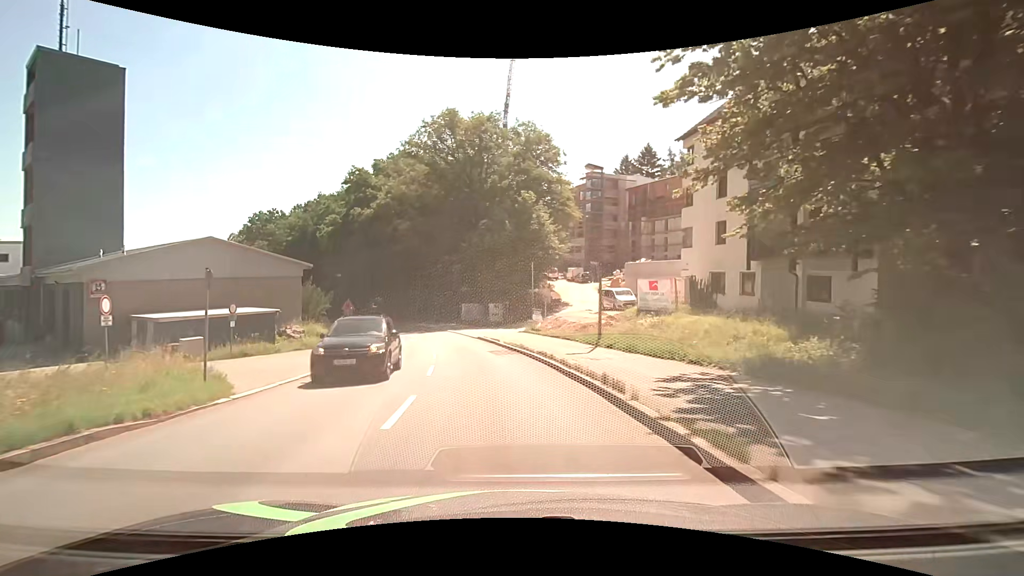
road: tertiary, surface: asphalt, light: Day
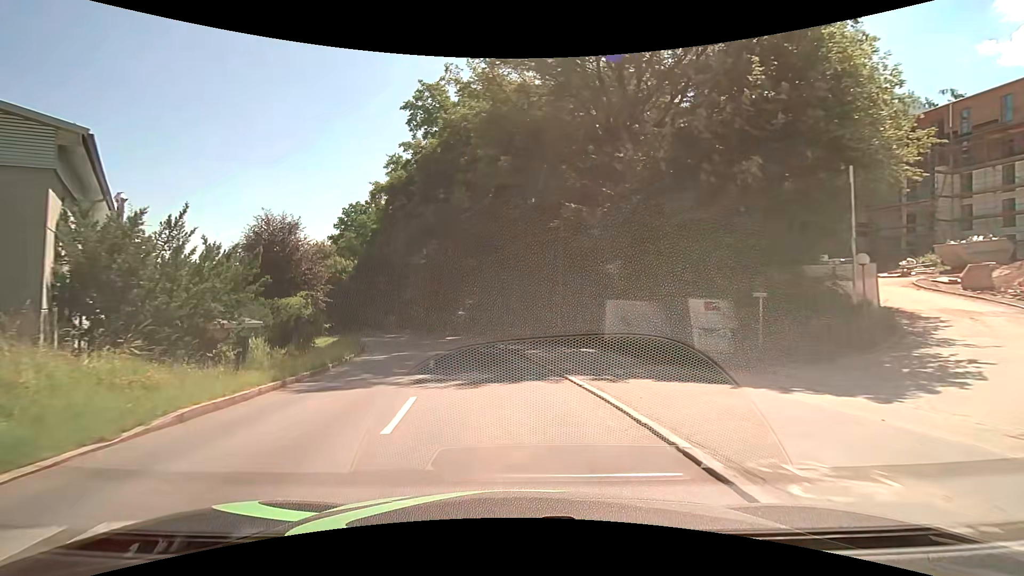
(-3.6, +30.6) m; -14°
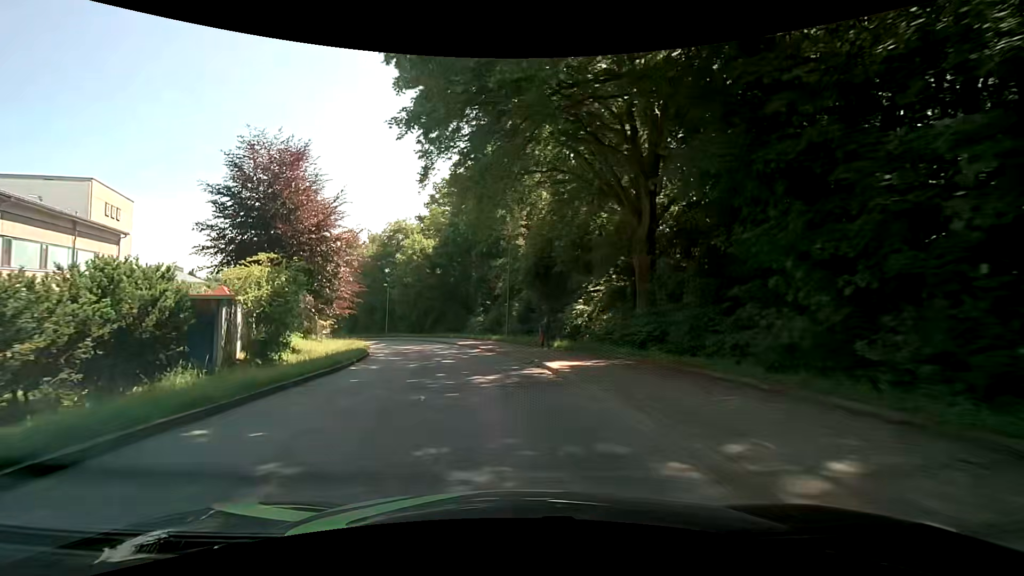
(-2.8, +25.4) m; -13°
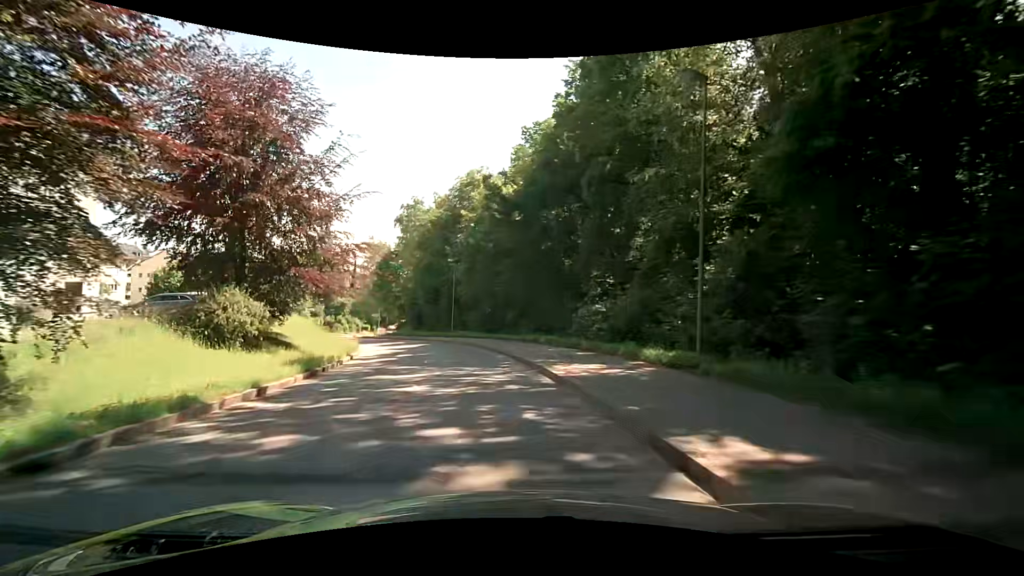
(-2.3, +25.8) m; -11°
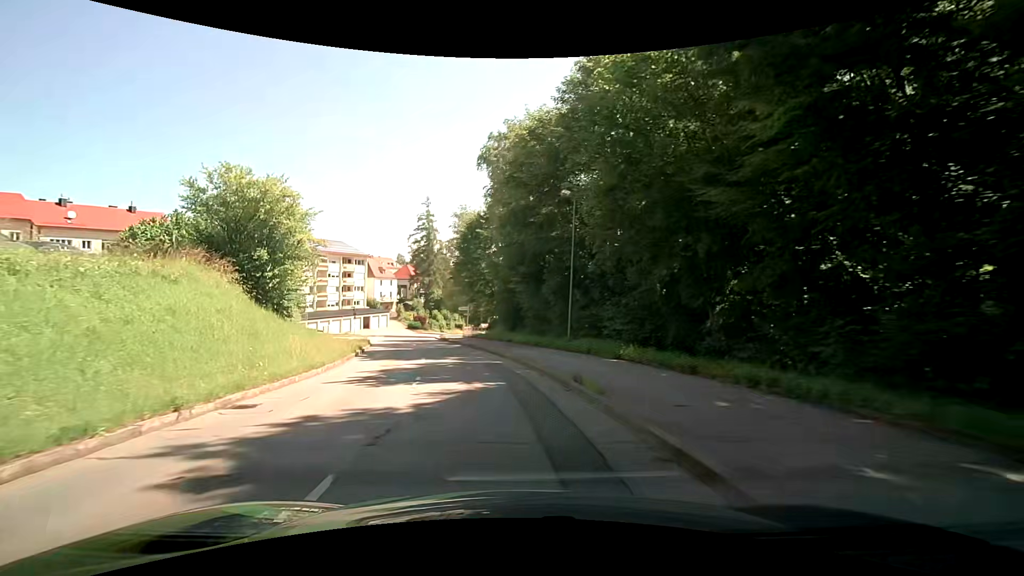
(-3.2, +26.3) m; -13°
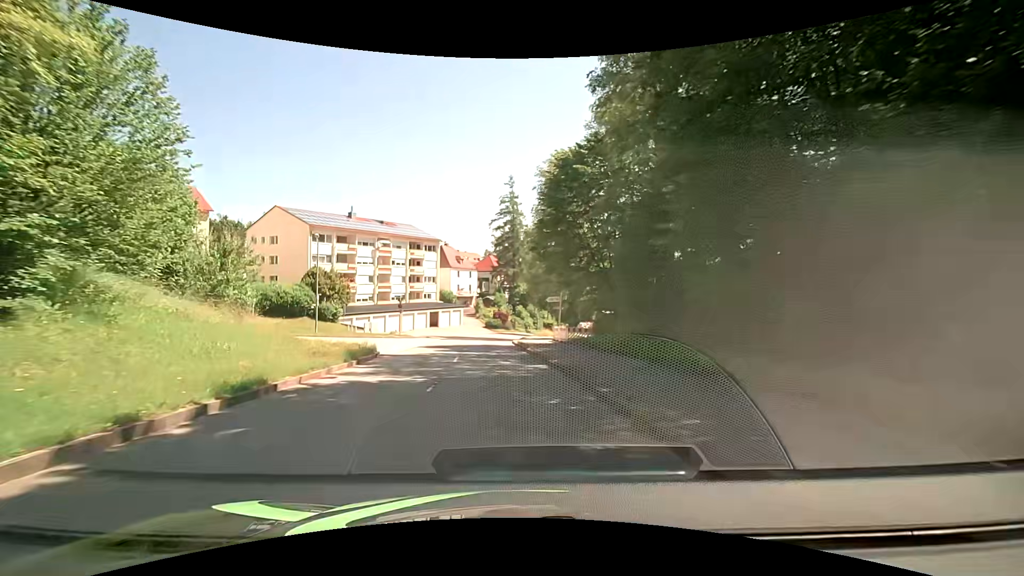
(-1.9, +20.1) m; -11°
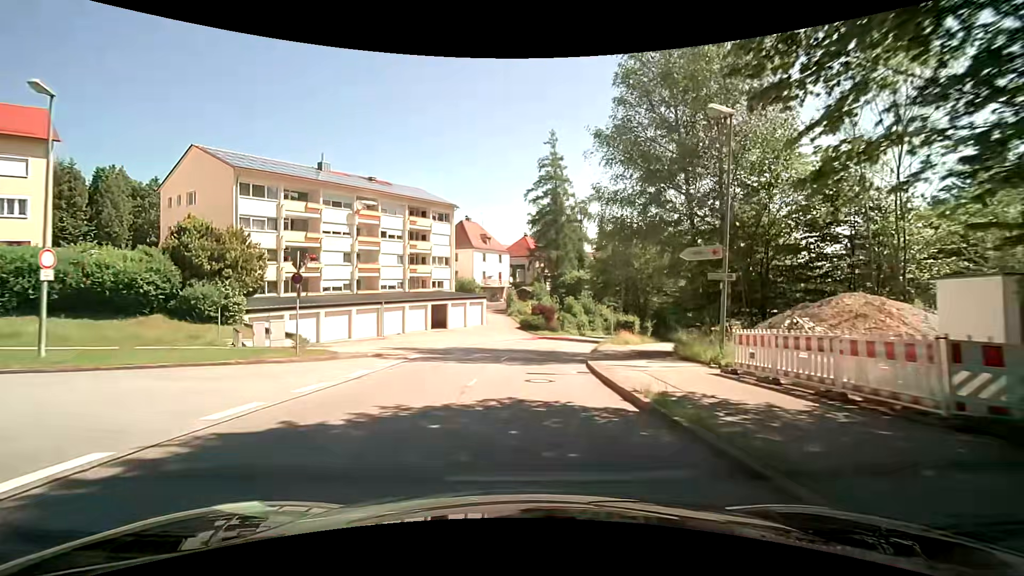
(-1.2, +26.8) m; -4°
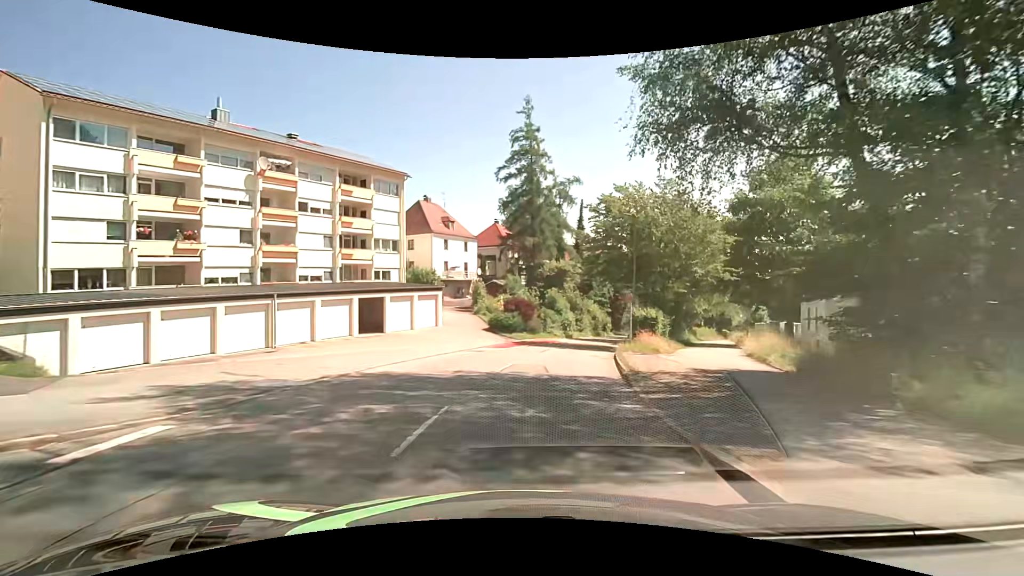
(+0.3, +13.5) m; +3°
(0, +10) (+1, +20) (+4, +30) (+7, +39) (+10, +49) (+13, +58) (+17, +67) (+21, +77) (+25, +86) (+29, +95) m
